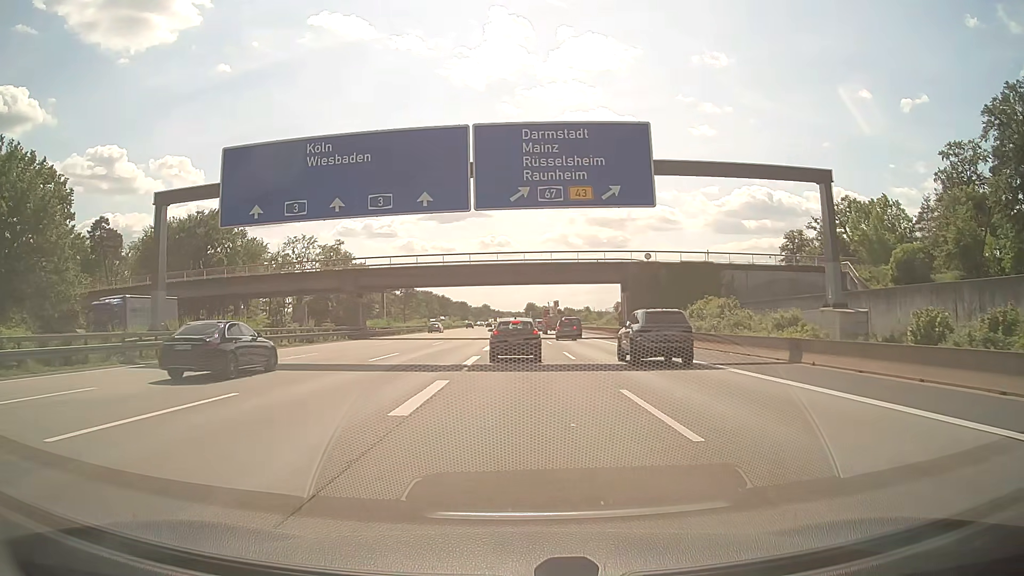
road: motorway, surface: asphalt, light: Day
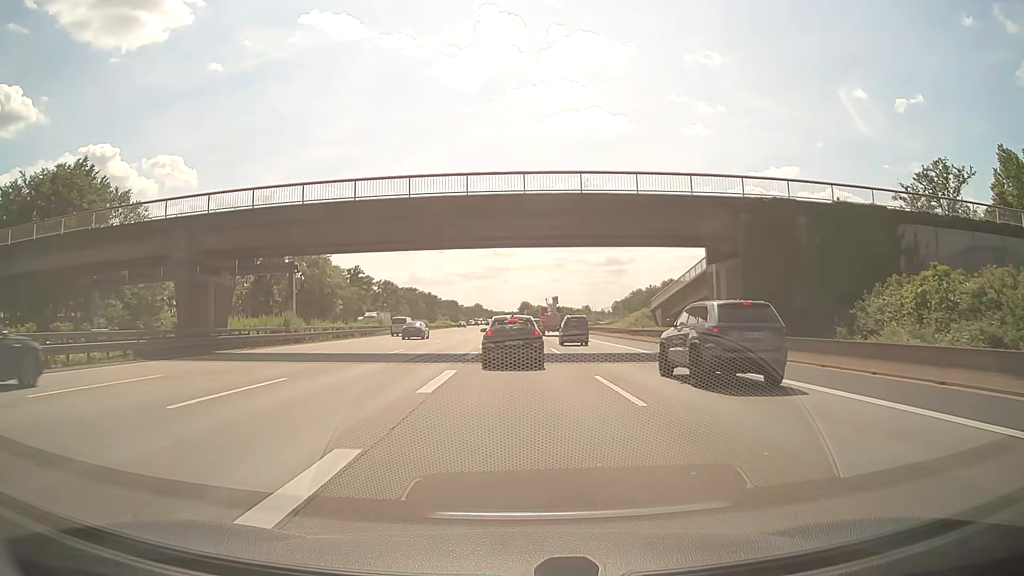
(+0.1, +32.9) m; +1°
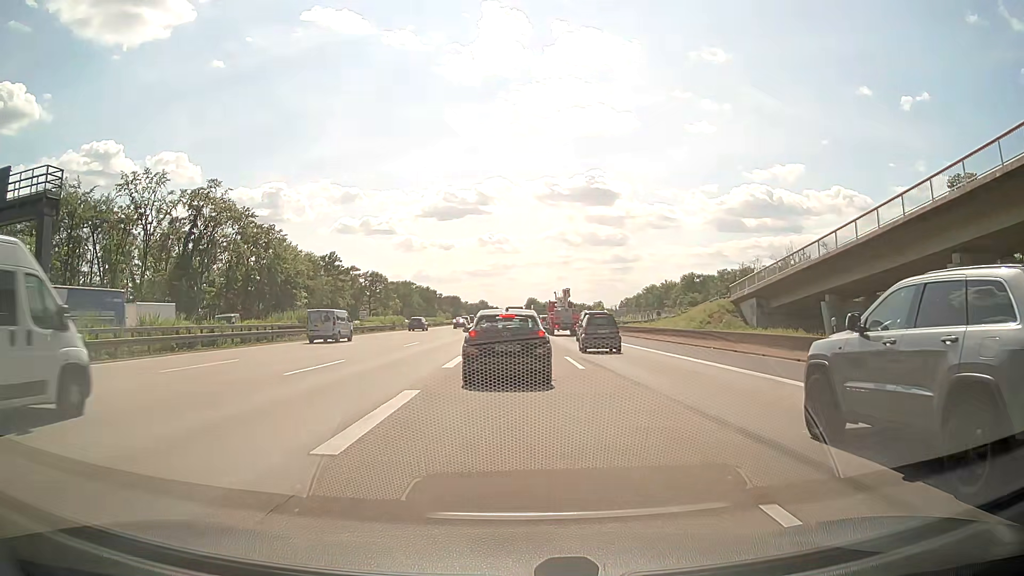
(0.0, +30.3) m; -1°
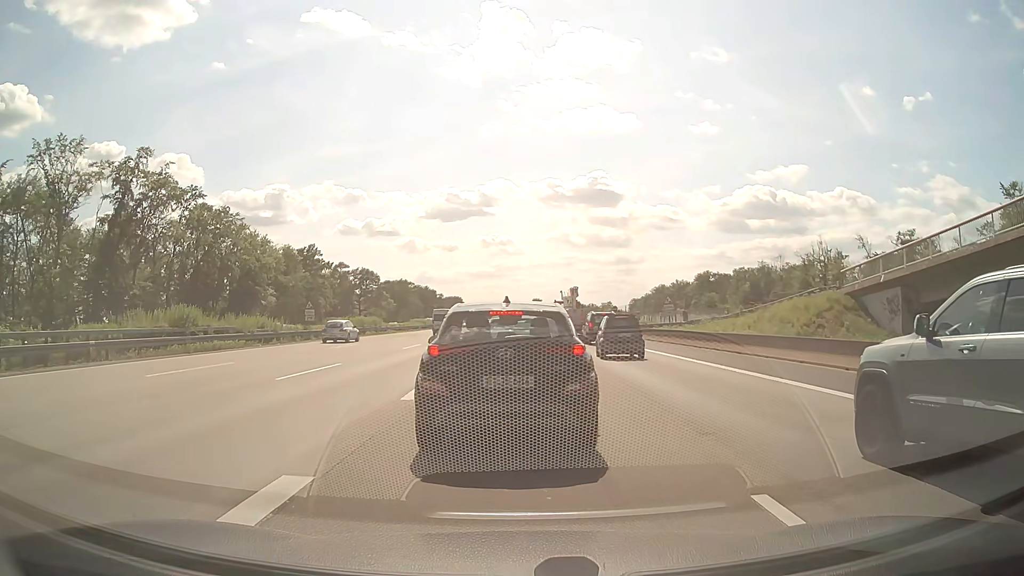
(+0.2, +18.5) m; 0°
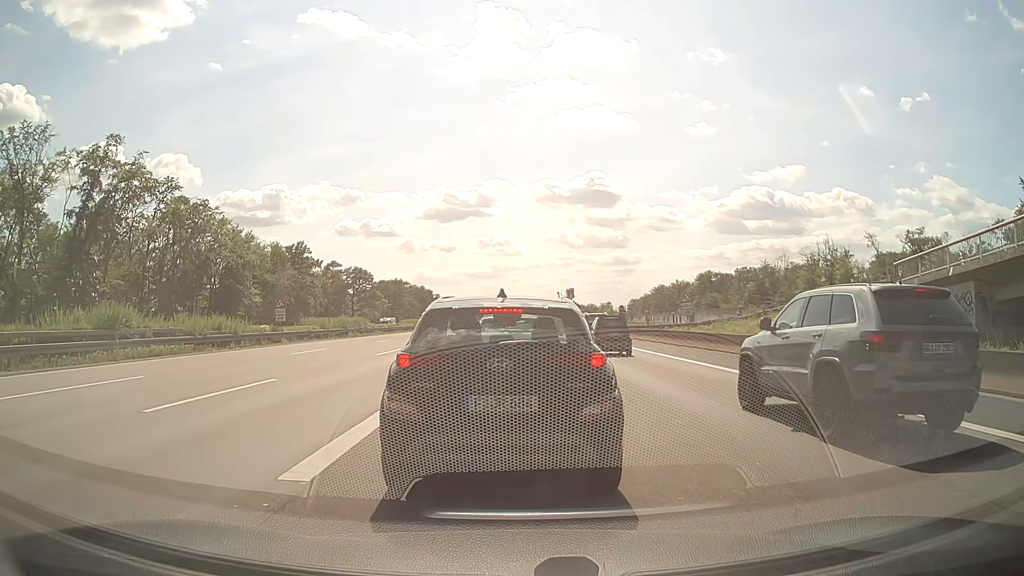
(0.0, +5.8) m; -1°
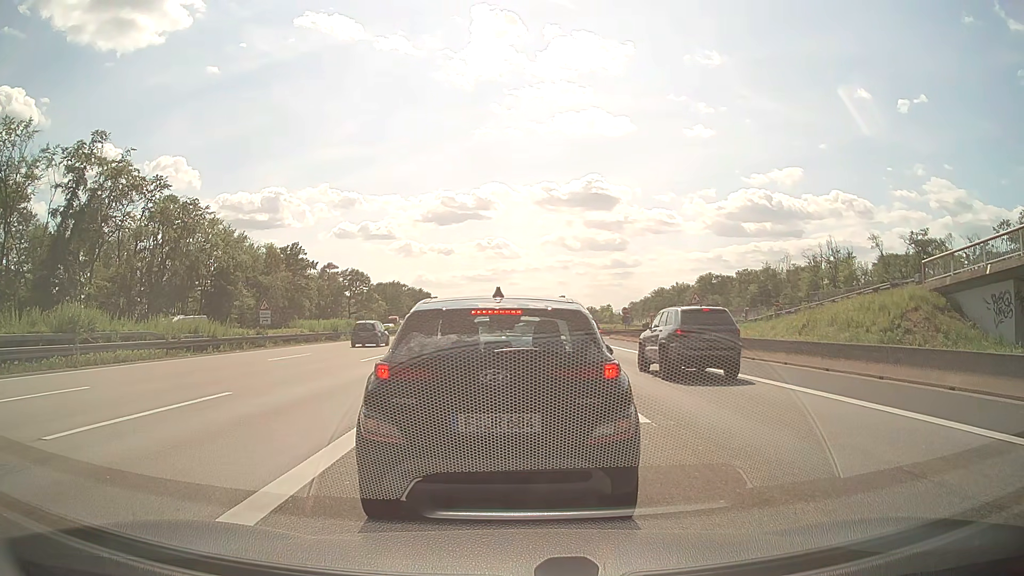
(+0.1, +2.5) m; +3°
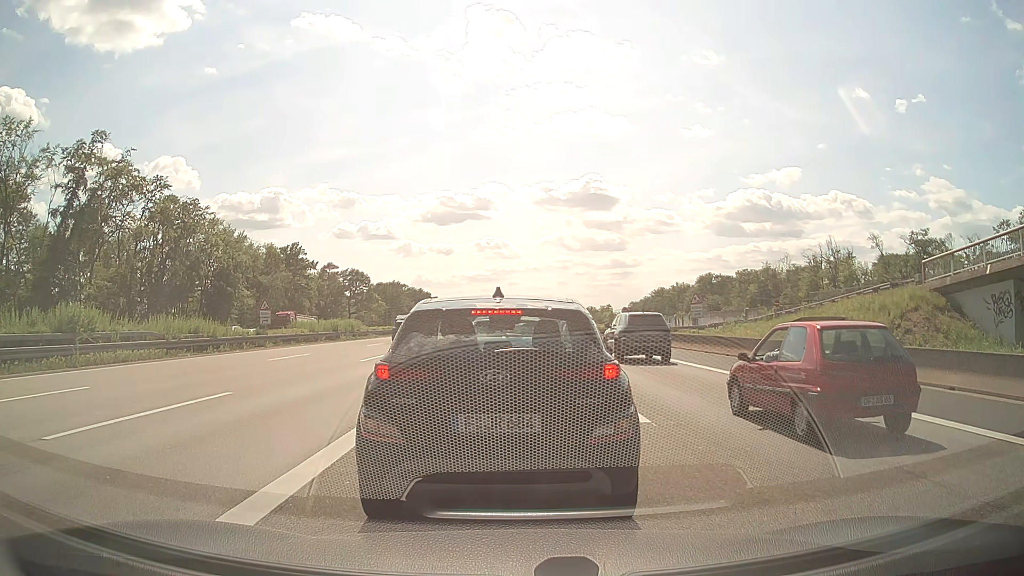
(0.0, 0.0) m; 0°
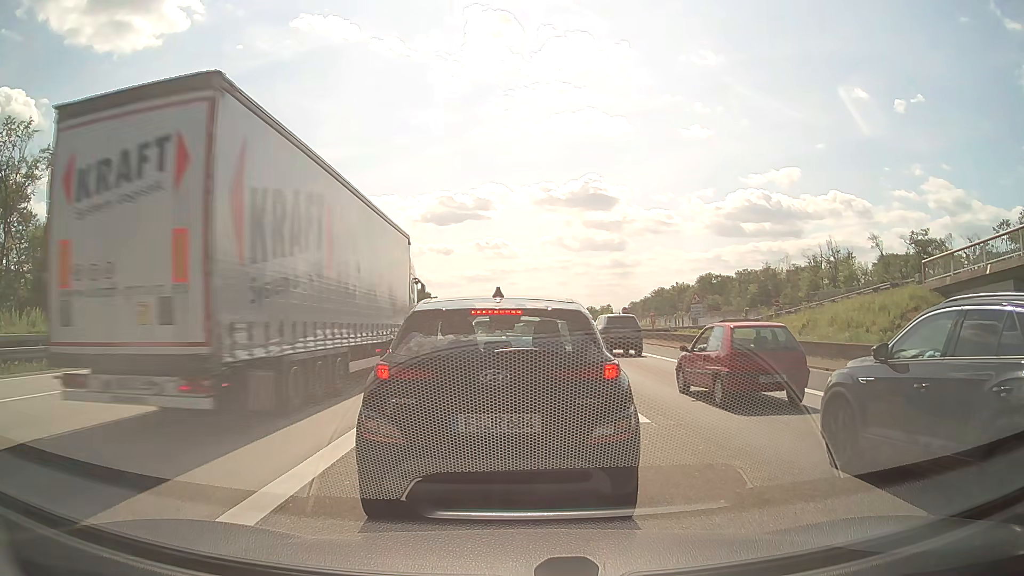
(0.0, 0.0) m; 0°
(0, +10) (-1, +20) (-1, +30) (-1, +40) (-2, +50) (-2, +60) (-2, +70) (-3, +80) (-3, +90) (-3, +100) m
